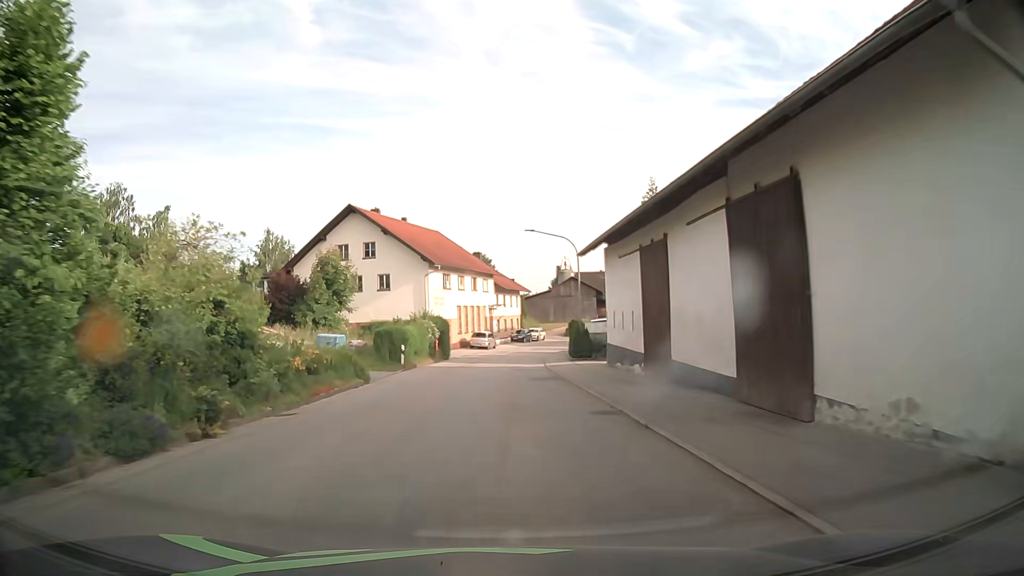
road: tertiary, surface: asphalt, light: Day
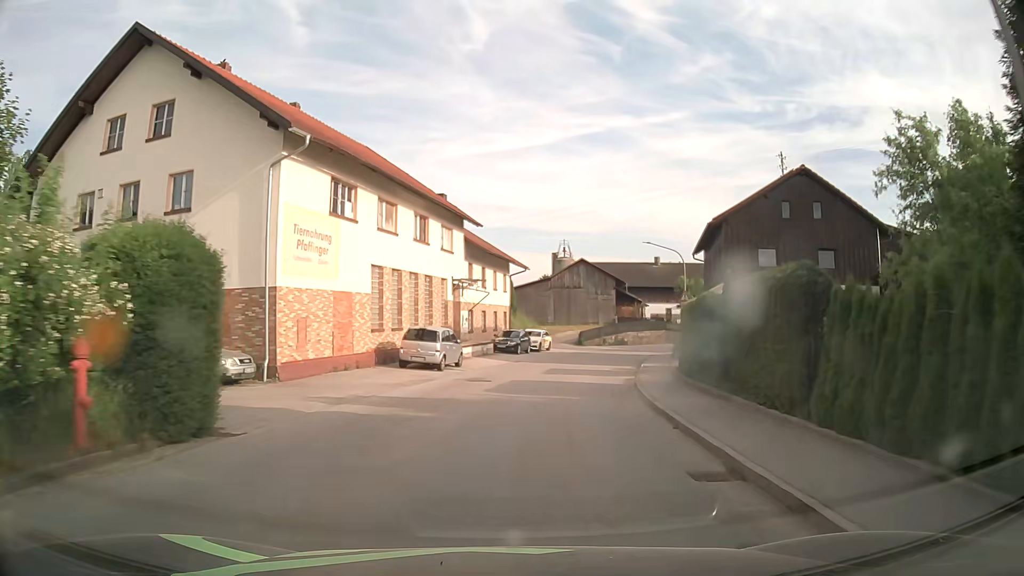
(+0.1, +35.1) m; +3°
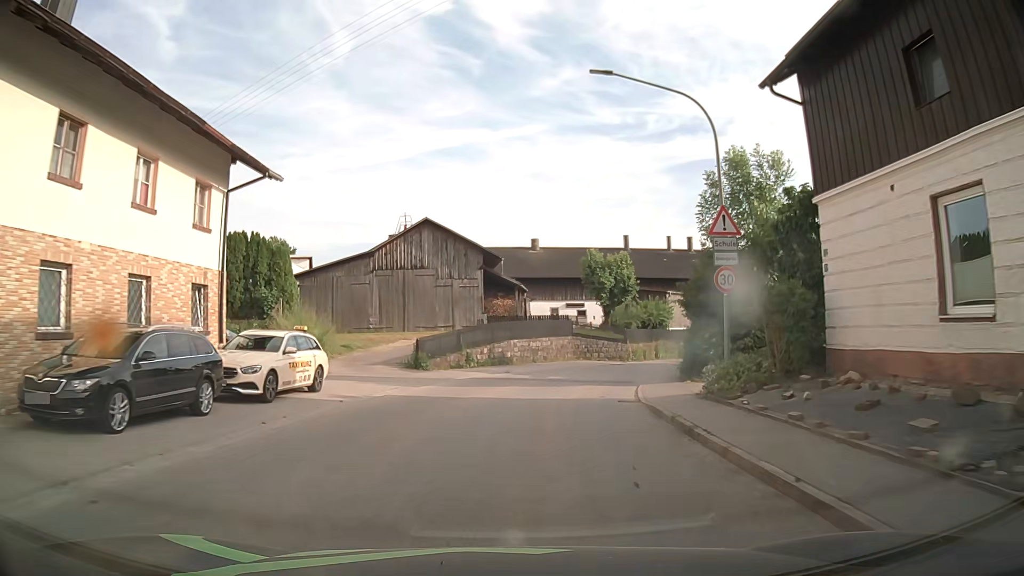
(+3.8, +31.9) m; +12°
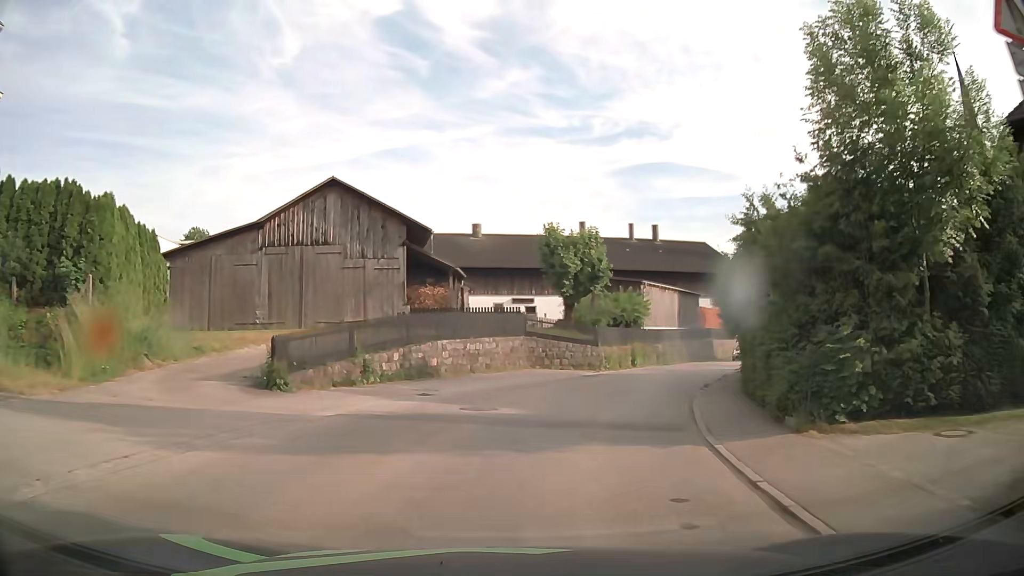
(+0.4, +11.7) m; +5°
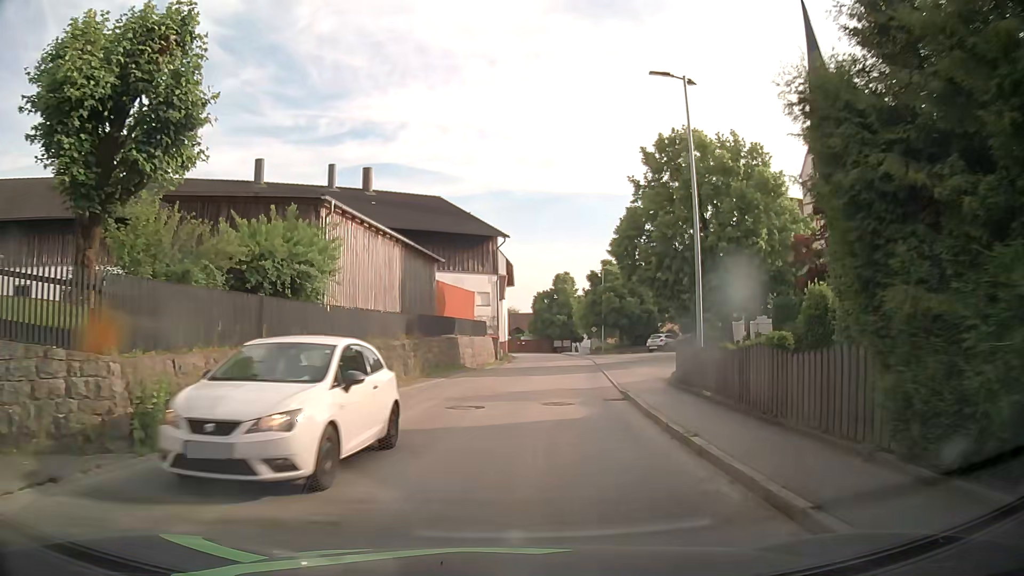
(+5.6, +25.2) m; +24°
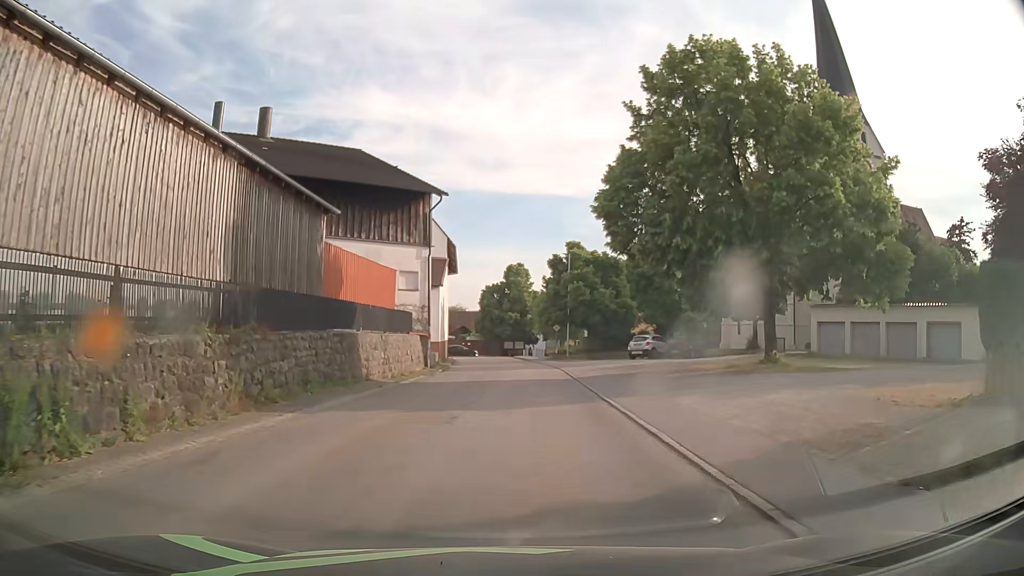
(+0.7, +14.0) m; +4°
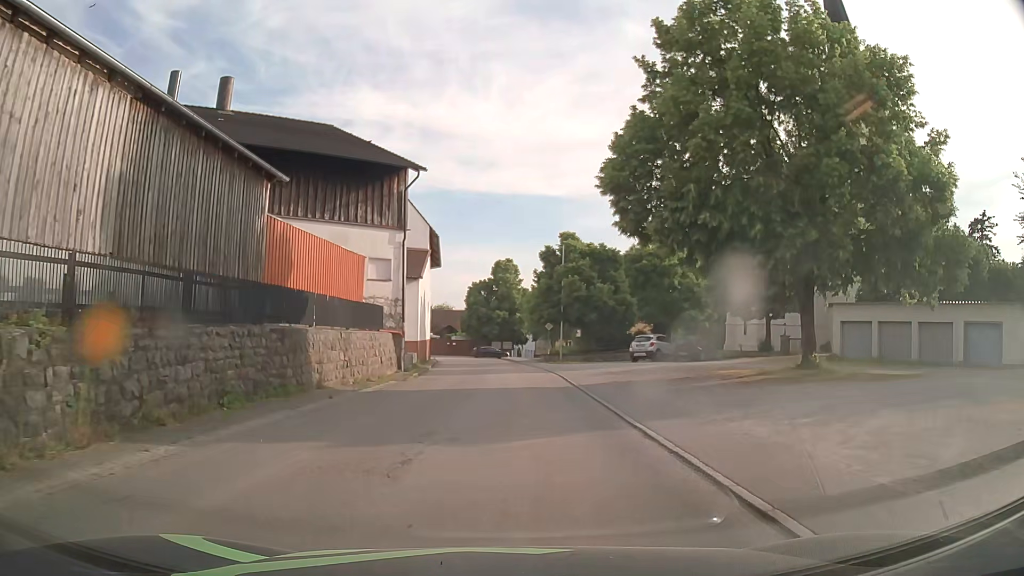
(+0.1, +4.9) m; +1°
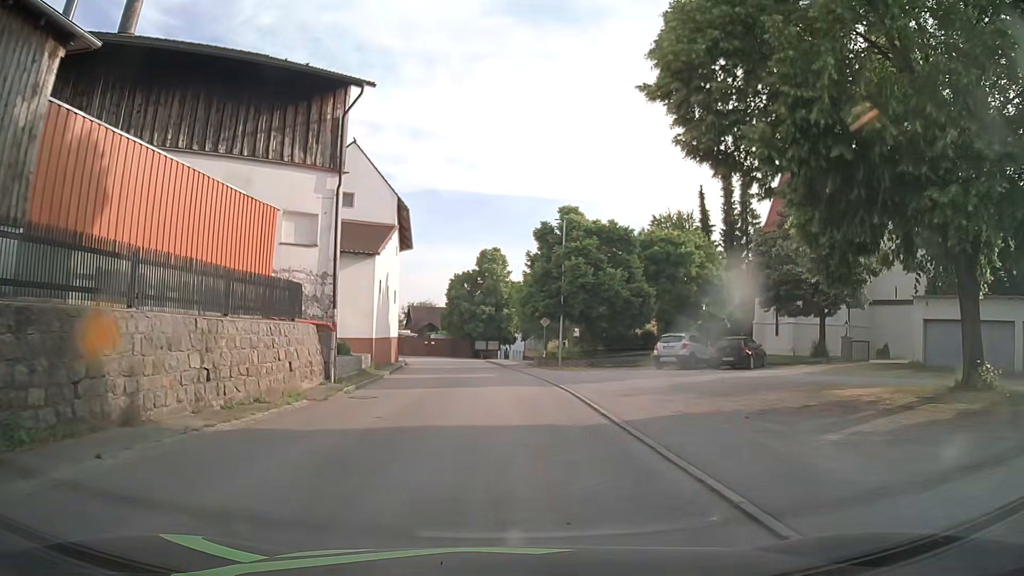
(+0.1, +10.1) m; +1°
